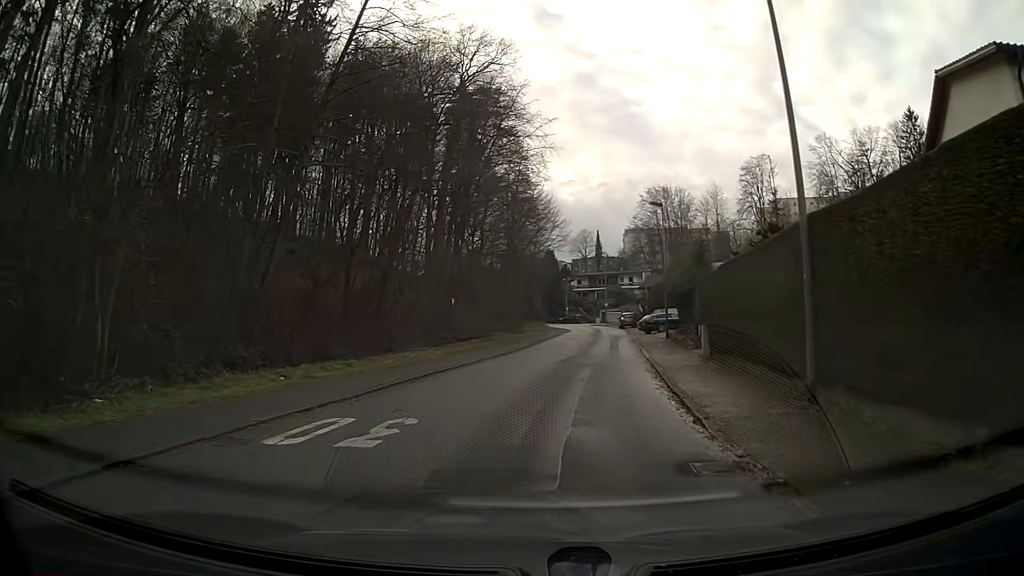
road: residential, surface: asphalt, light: Day
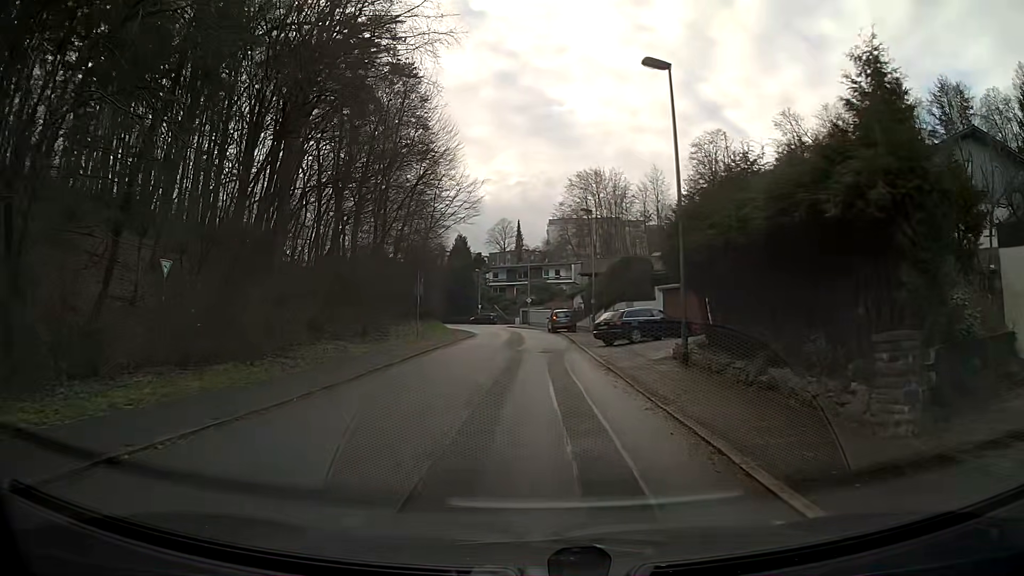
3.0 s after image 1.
(+1.6, +23.0) m; +6°
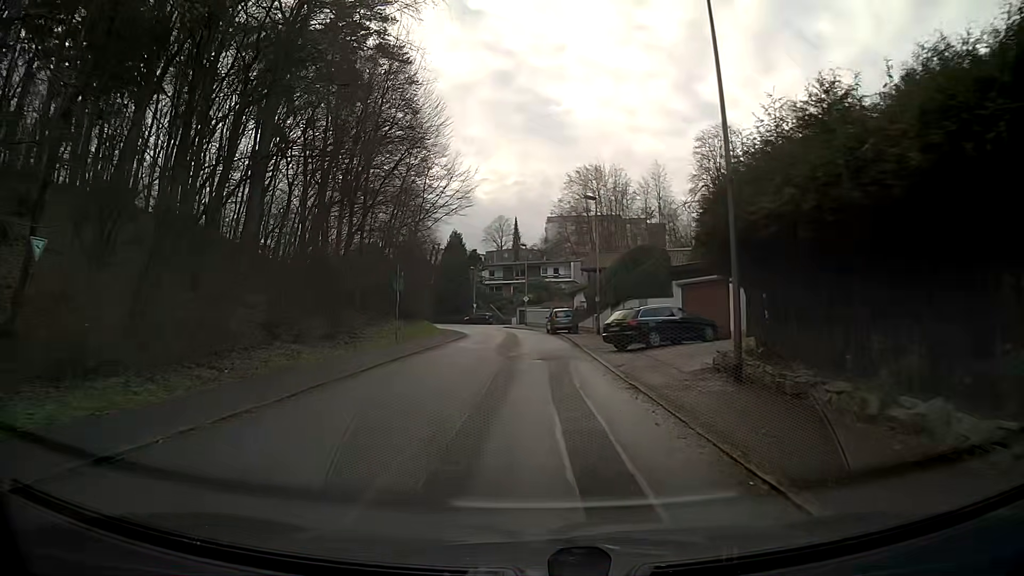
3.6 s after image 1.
(0.0, +4.6) m; 0°
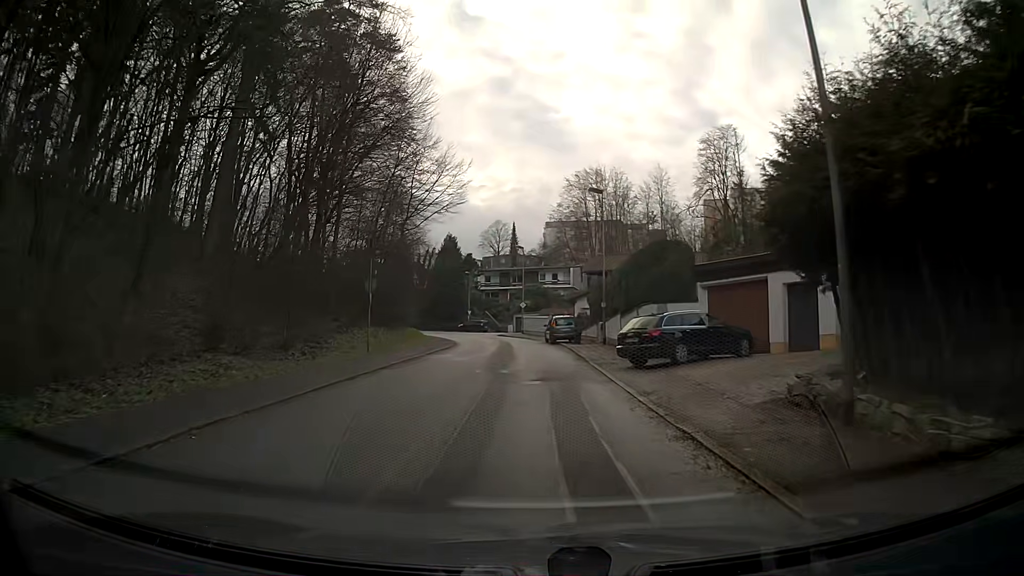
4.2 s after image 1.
(0.0, +4.6) m; 0°
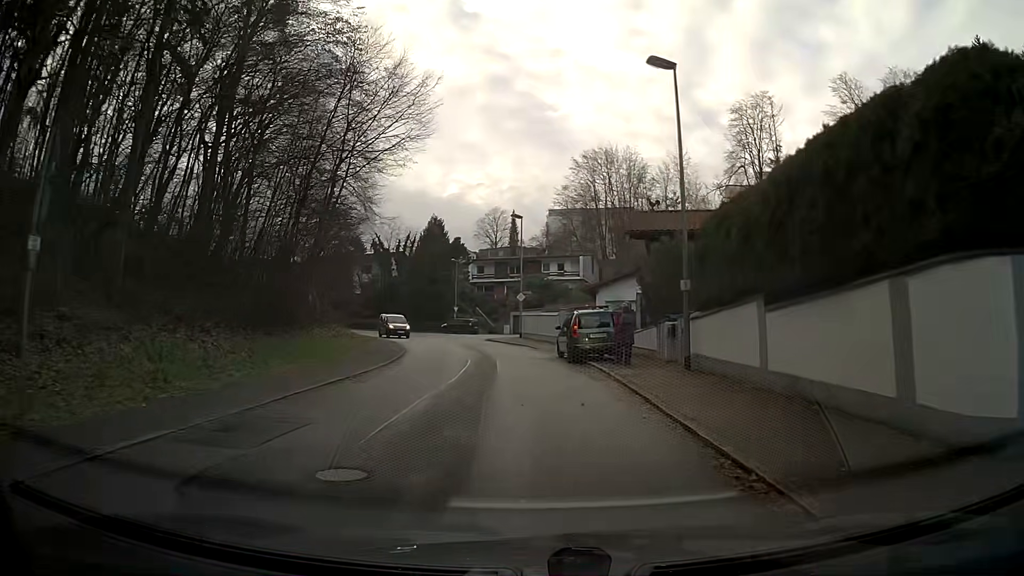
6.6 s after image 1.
(0.0, +18.1) m; 0°
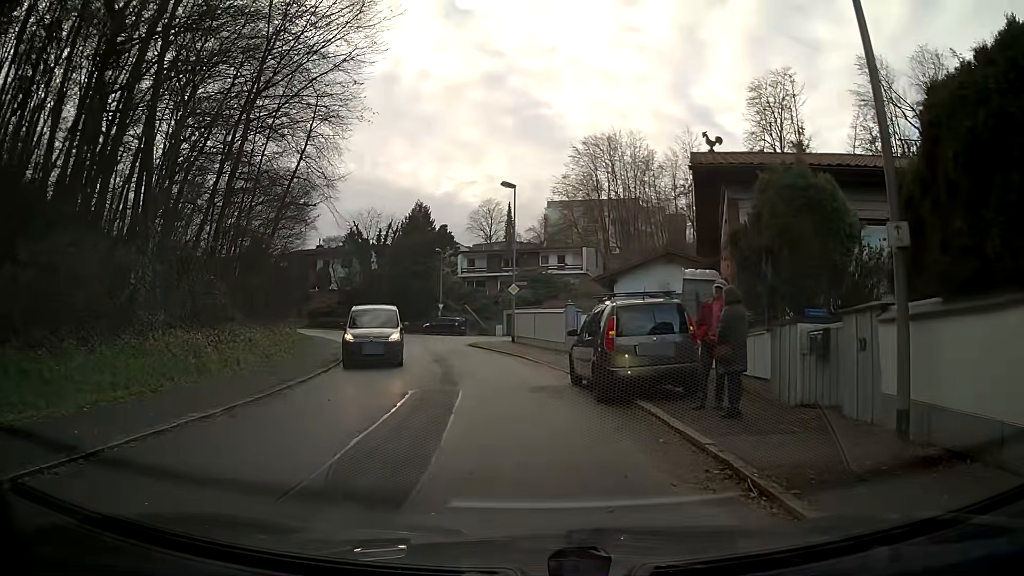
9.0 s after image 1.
(0.0, +9.6) m; 0°
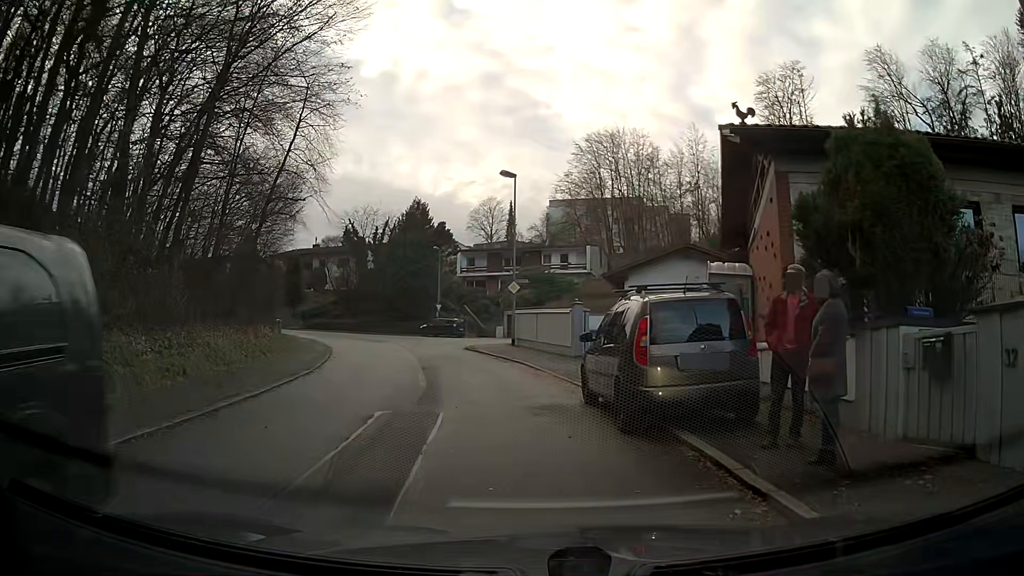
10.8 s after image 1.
(-0.1, +2.7) m; -3°
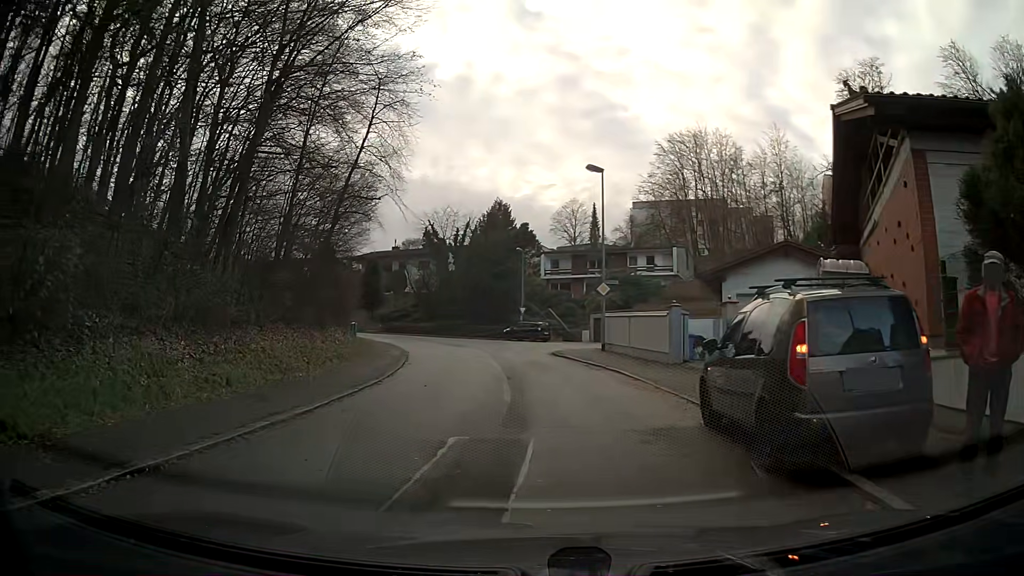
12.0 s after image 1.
(-0.1, +2.0) m; -7°
(0, +10) (0, +20) (0, +30) (-1, +40) (-3, +50) (-7, +59) (-13, +67) (-19, +74) (-27, +81) (-35, +87) m
